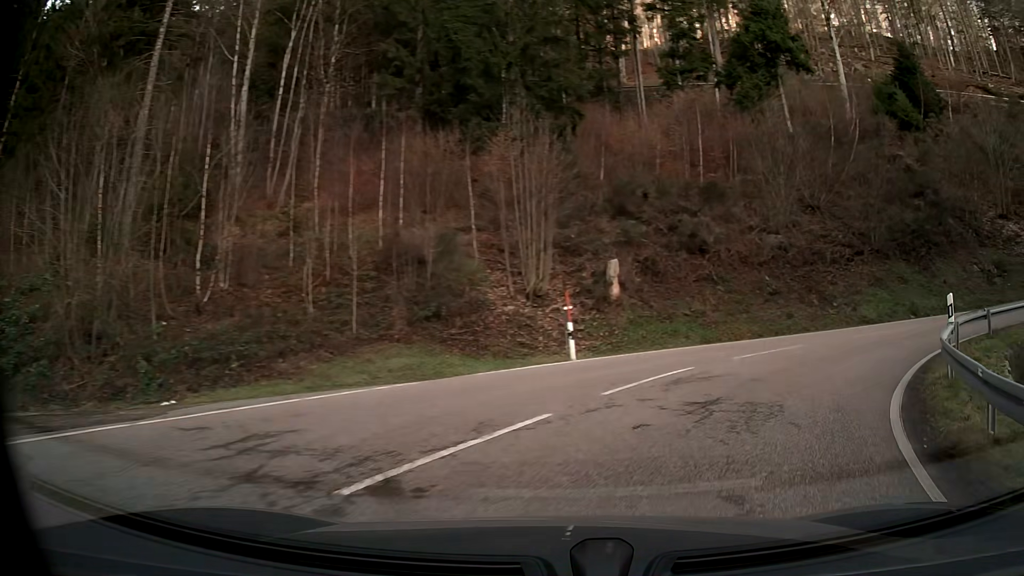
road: secondary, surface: asphalt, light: Day
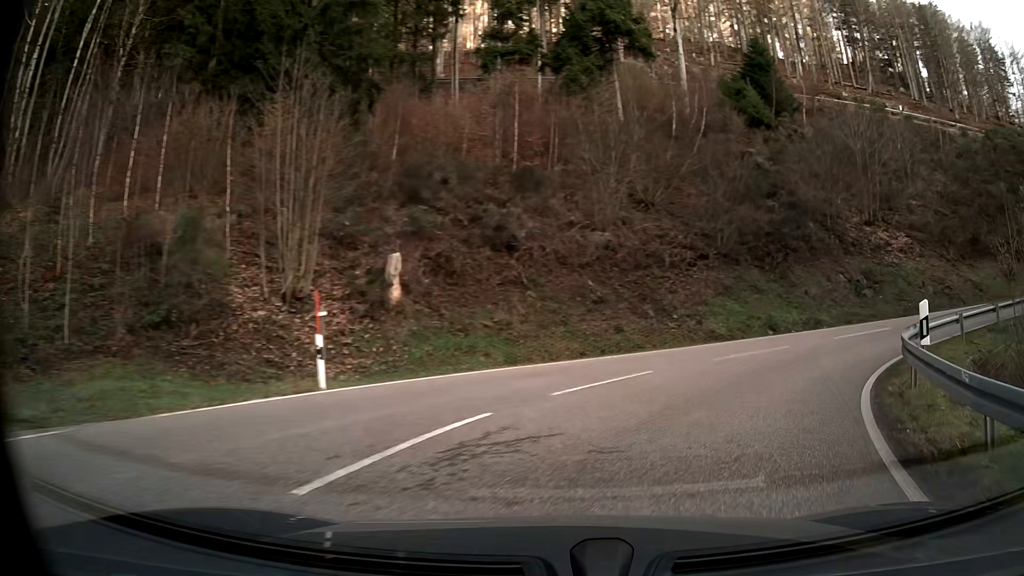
(+0.8, +5.6) m; +16°
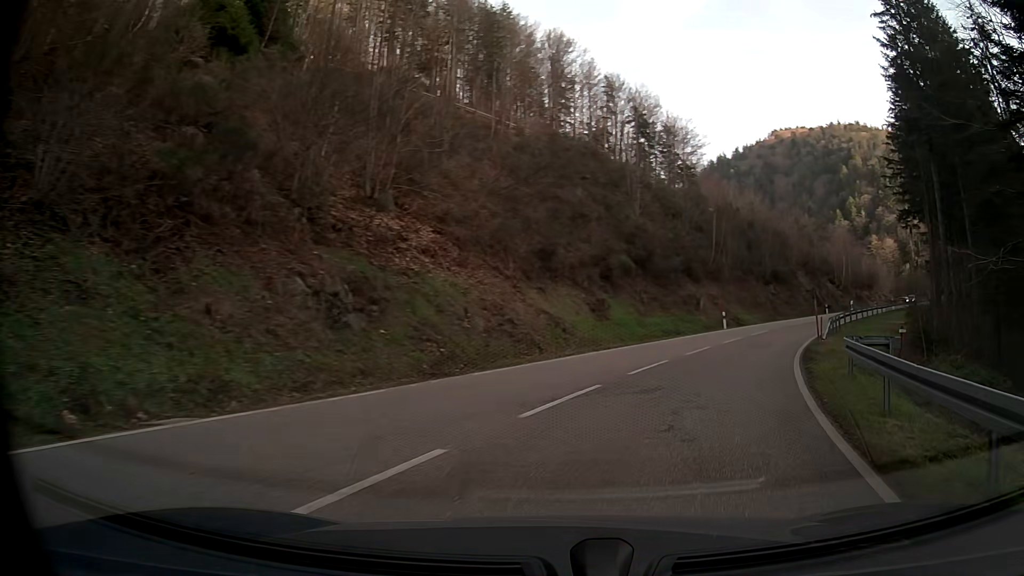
(+7.0, +16.8) m; +43°
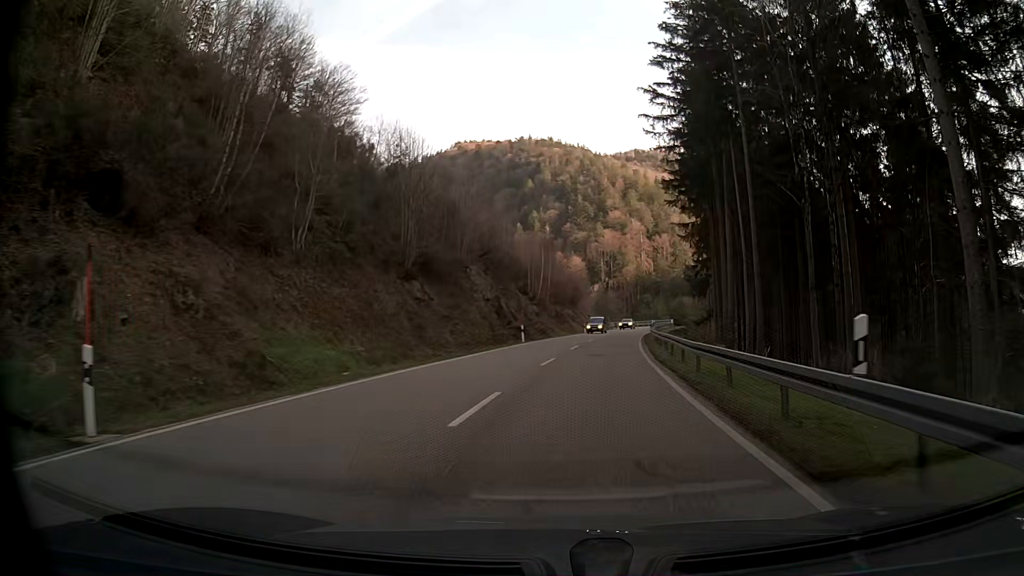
(+10.8, +34.4) m; +26°
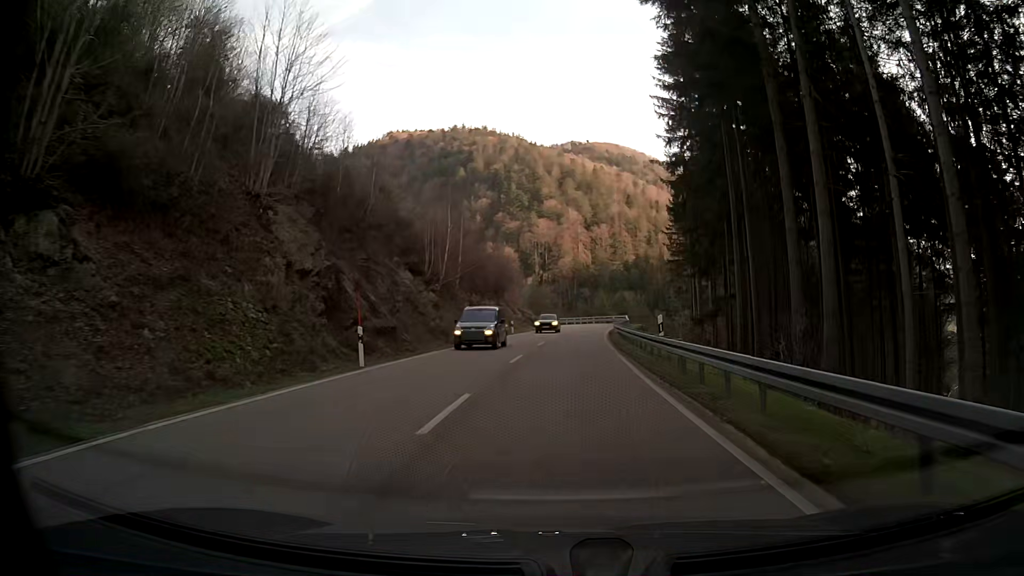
(+1.3, +24.5) m; +5°
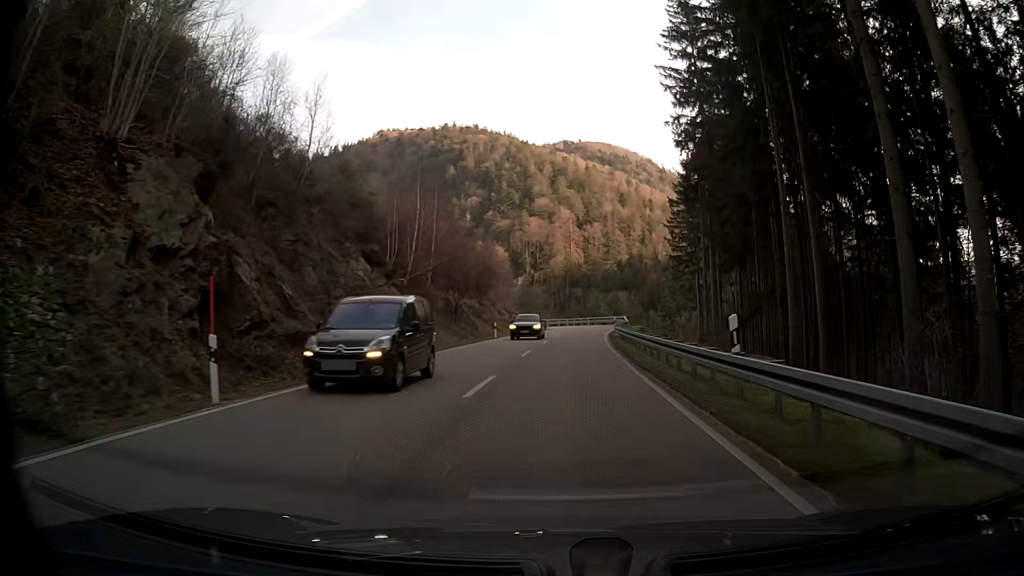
(+0.1, +8.3) m; +1°
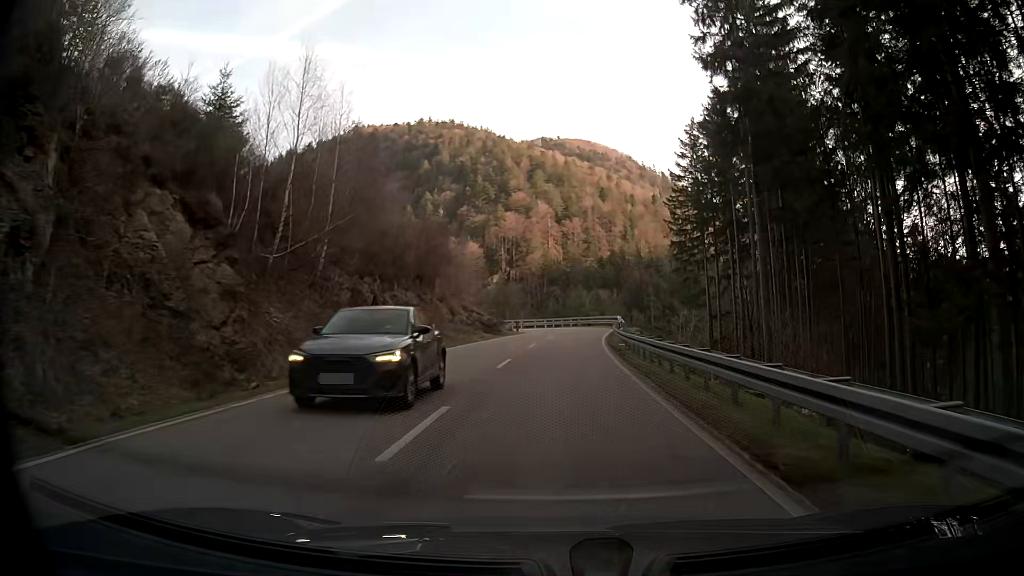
(+0.2, +16.8) m; +2°
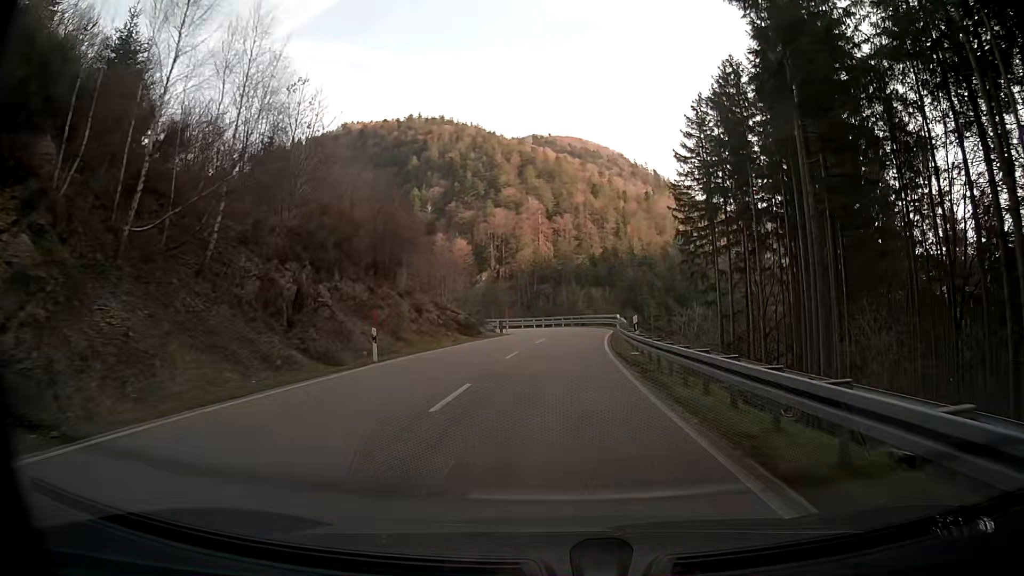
(+0.1, +8.4) m; +1°
